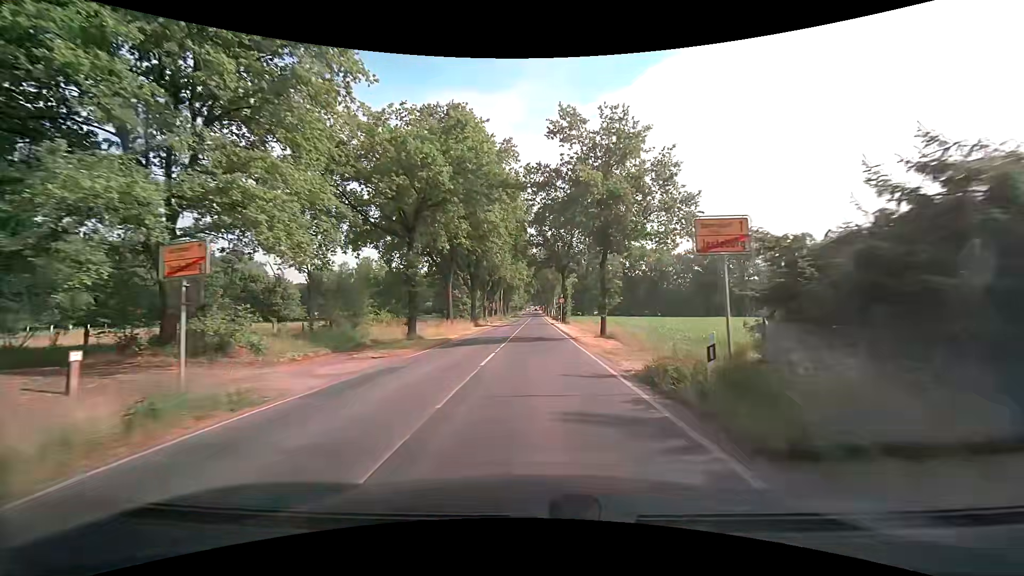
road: secondary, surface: asphalt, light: Day
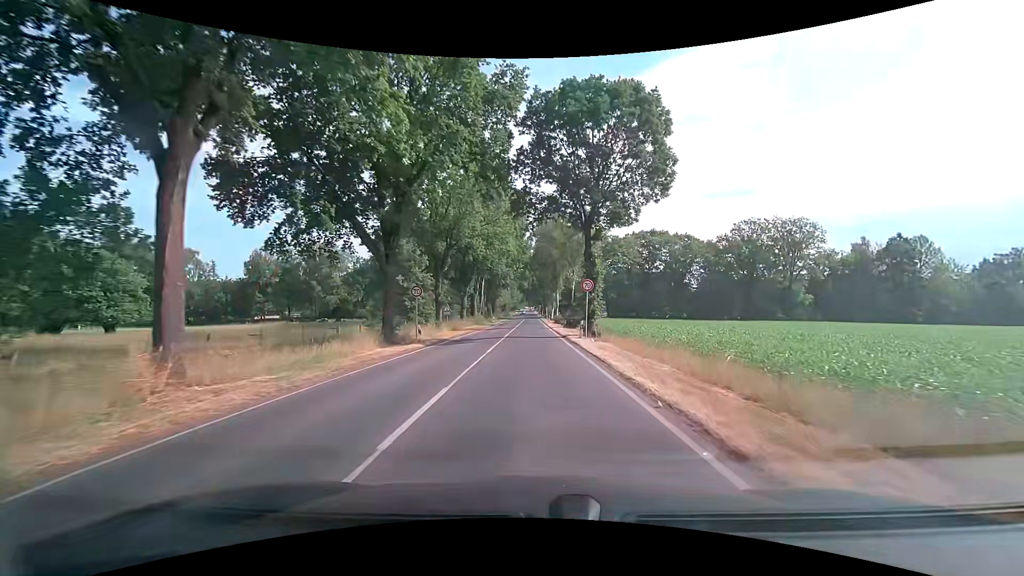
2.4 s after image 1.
(+0.6, +32.1) m; +1°
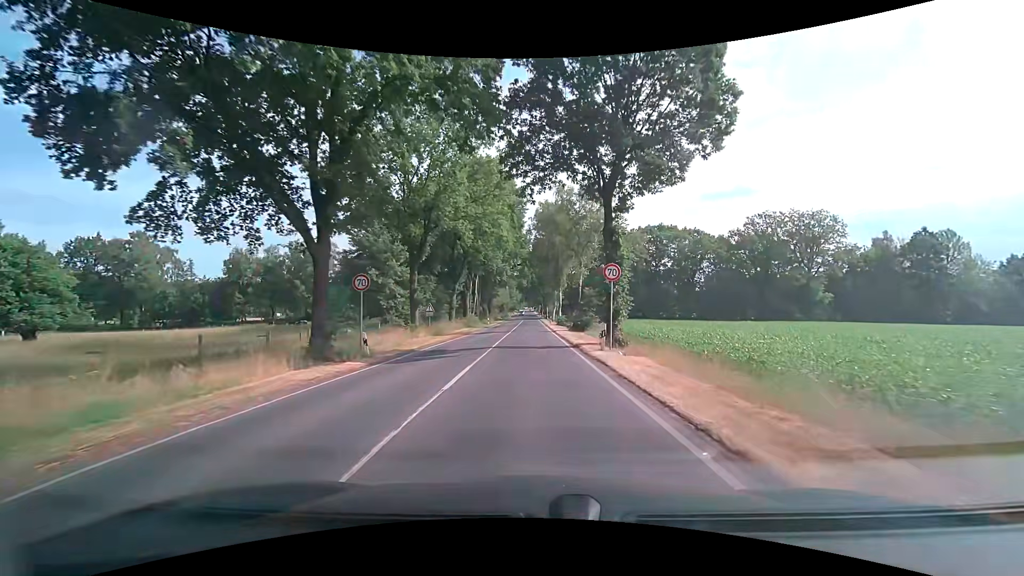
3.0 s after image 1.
(0.0, +8.2) m; 0°
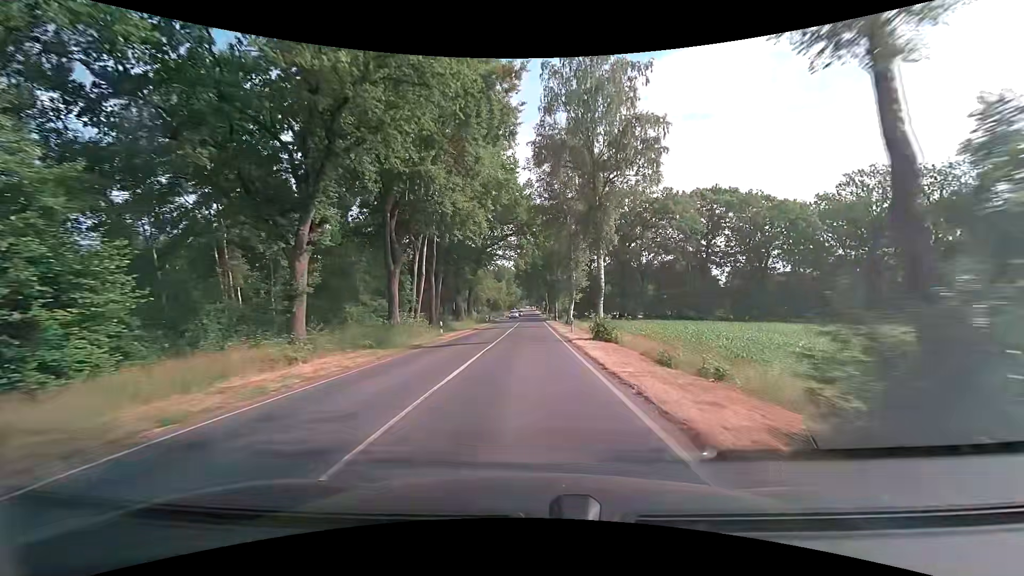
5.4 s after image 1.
(-0.3, +35.1) m; -1°
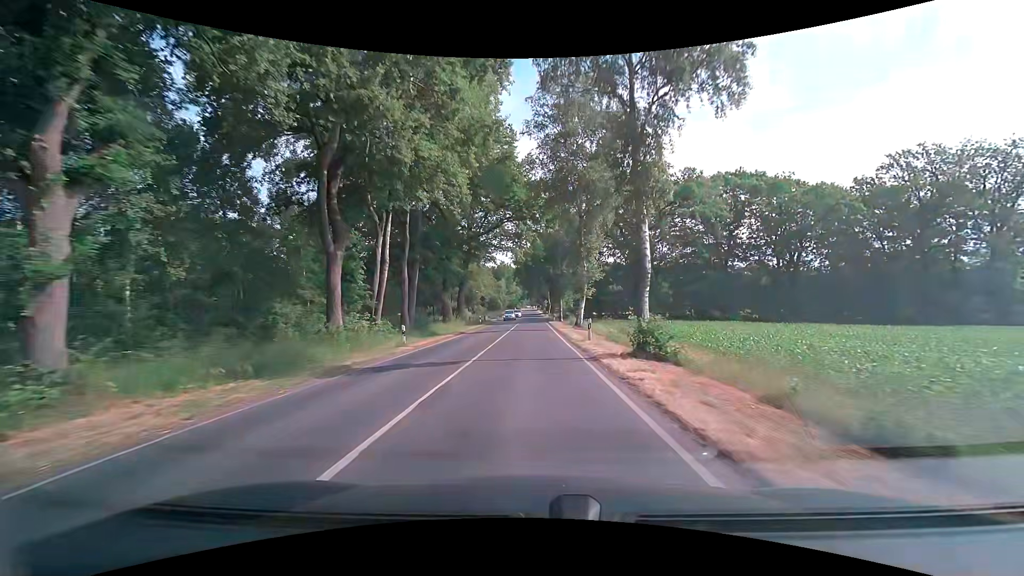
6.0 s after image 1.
(0.0, +9.4) m; 0°
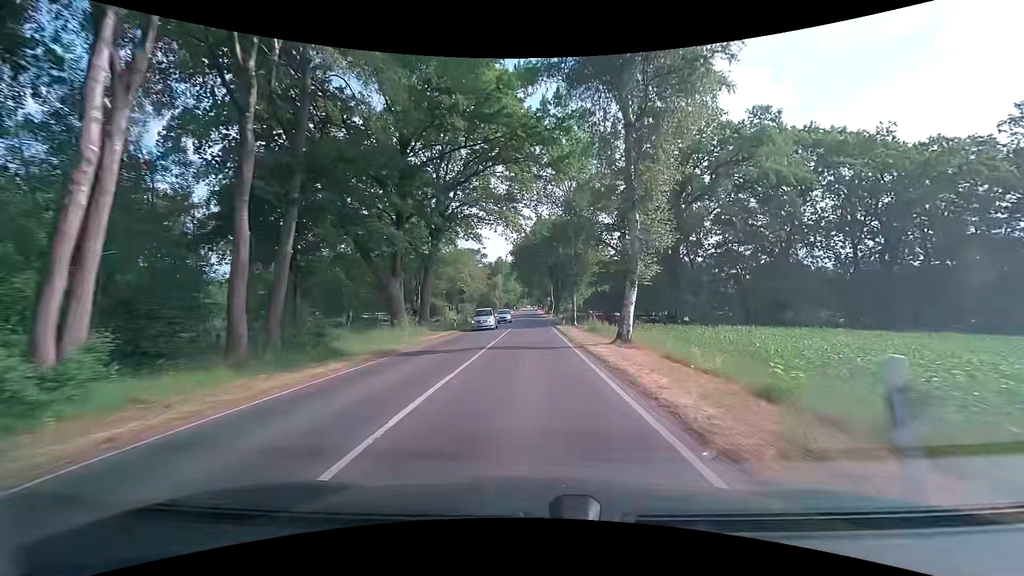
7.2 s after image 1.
(0.0, +18.6) m; +1°
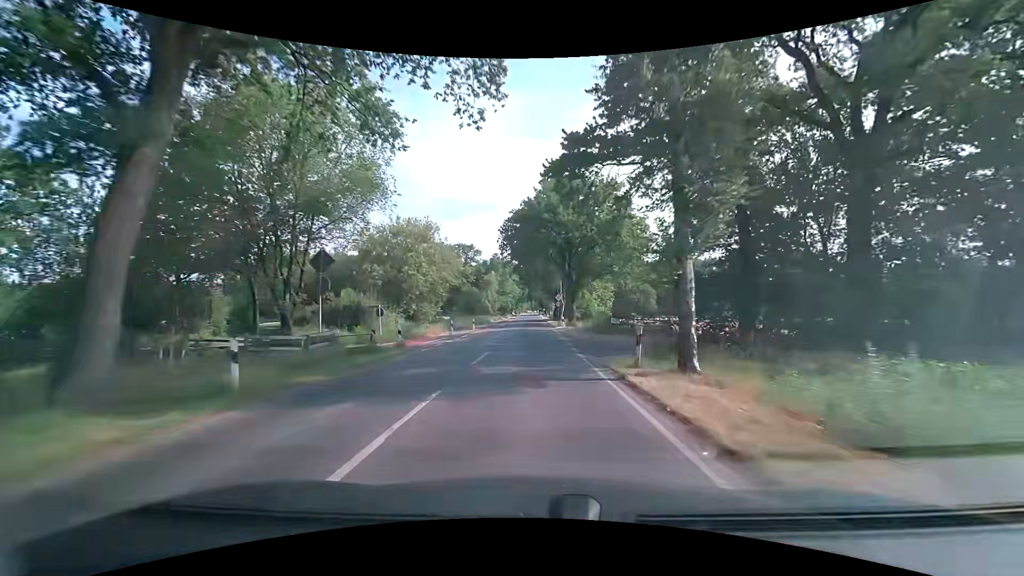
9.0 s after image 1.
(-0.3, +29.1) m; -1°
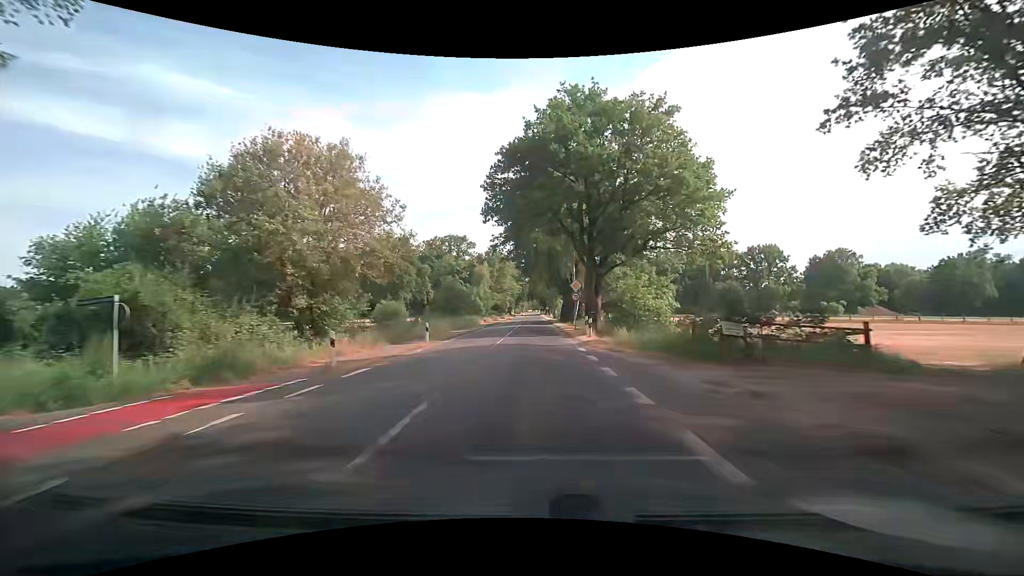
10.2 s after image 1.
(+0.1, +21.1) m; 0°
(0, +10) (0, +20) (0, +30) (0, +40) (0, +50) (0, +60) (0, +70) (0, +80) (0, +90) (0, +100) m
